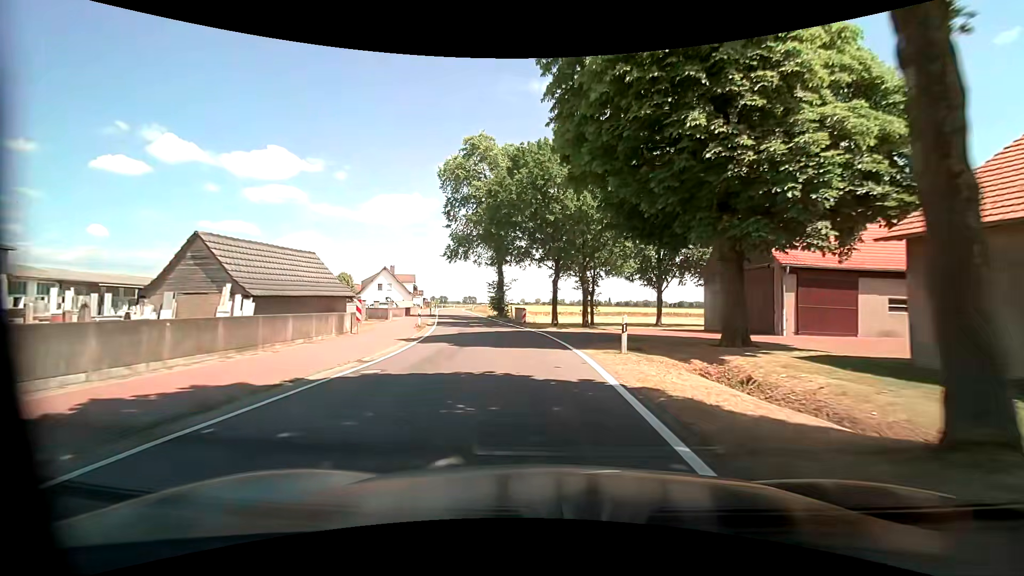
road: tertiary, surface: asphalt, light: Day
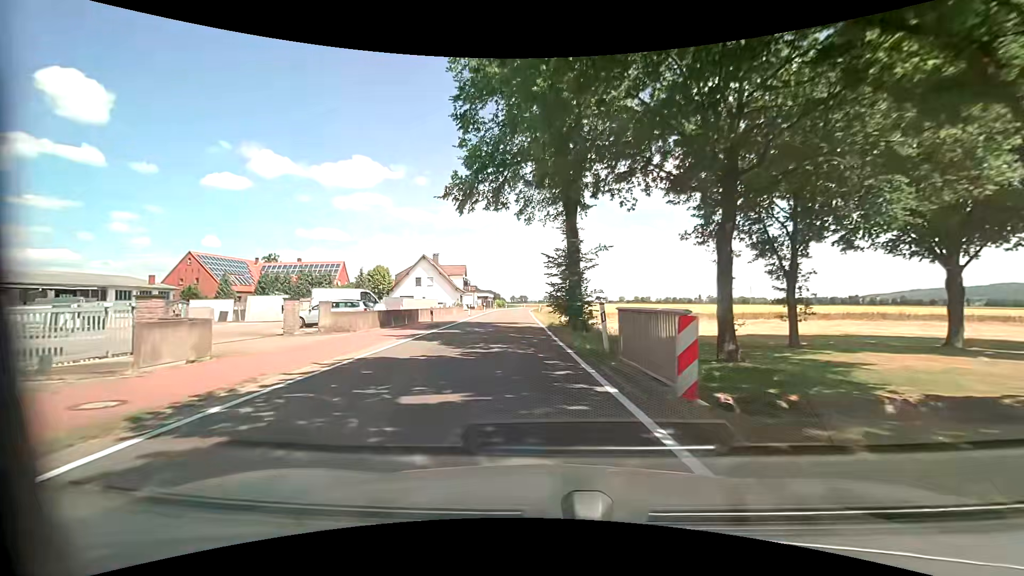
(-1.5, +28.1) m; -8°
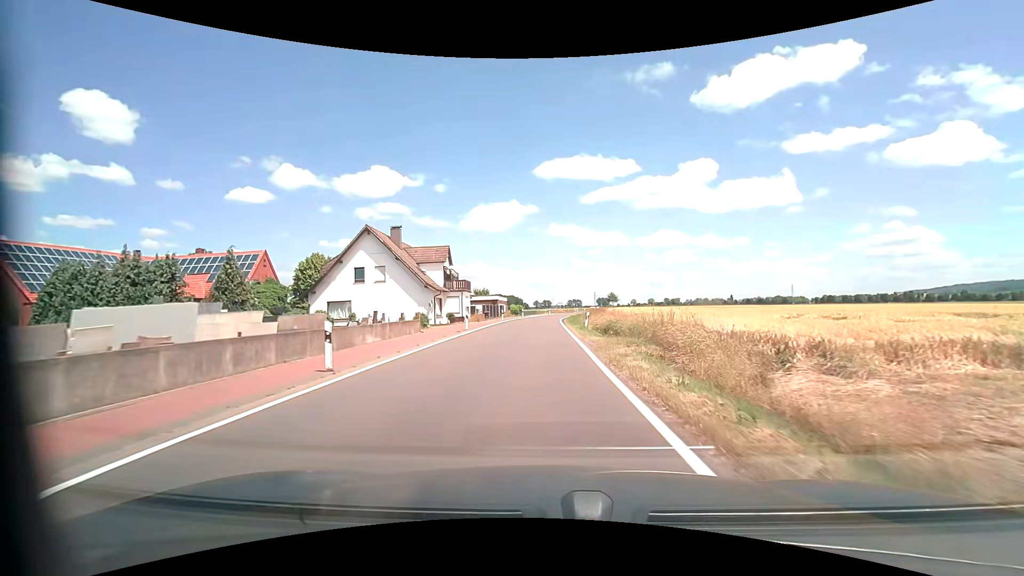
(-1.8, +35.5) m; -3°
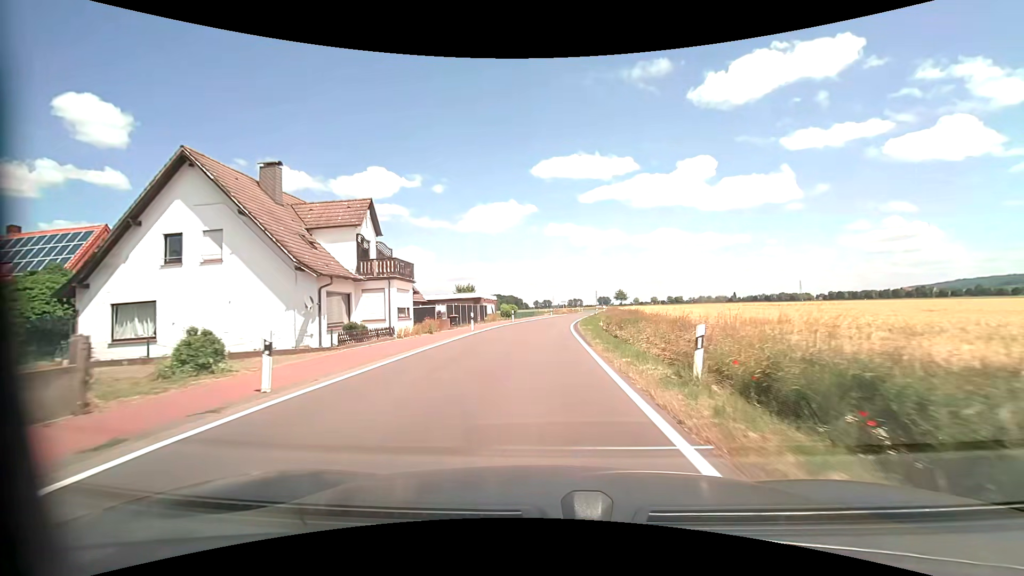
(0.0, +22.1) m; 0°
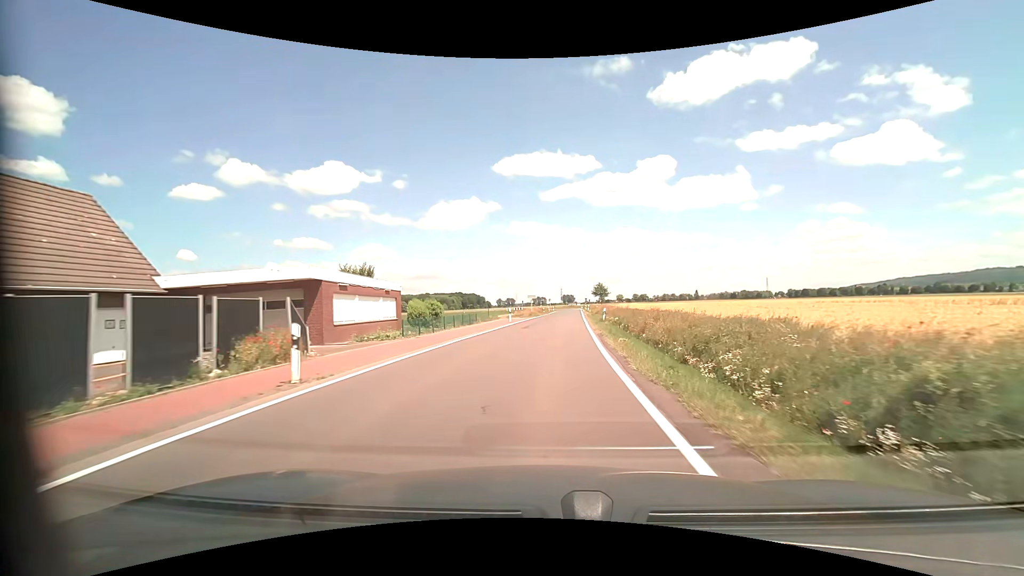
(+0.7, +38.5) m; +4°
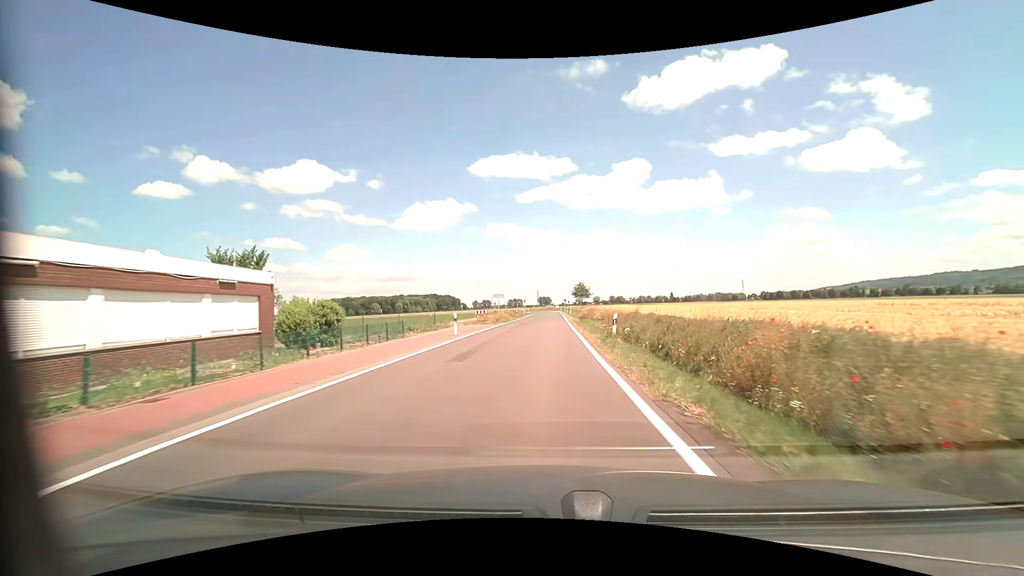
(+0.4, +15.3) m; +3°
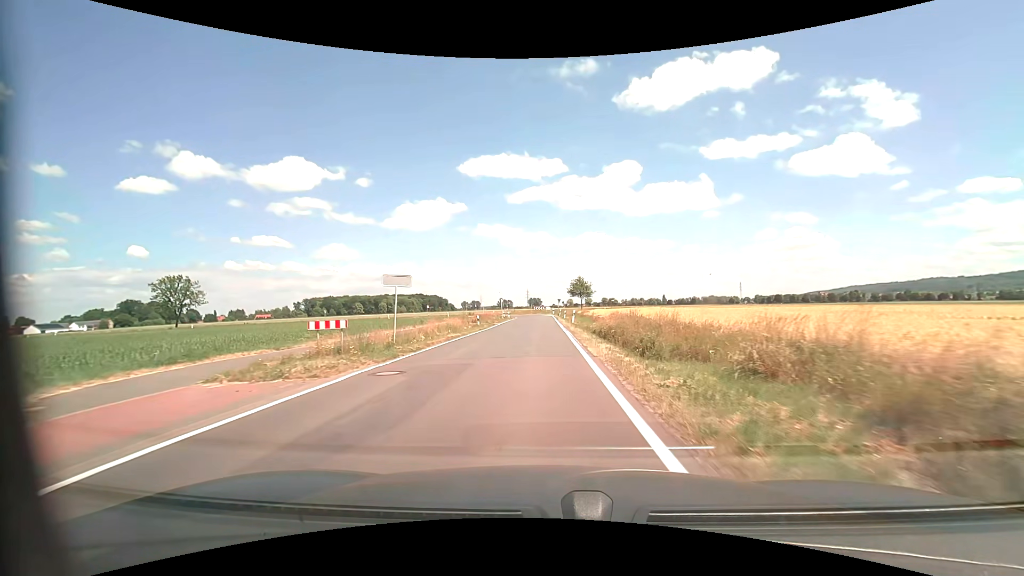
(+0.5, +30.4) m; +1°
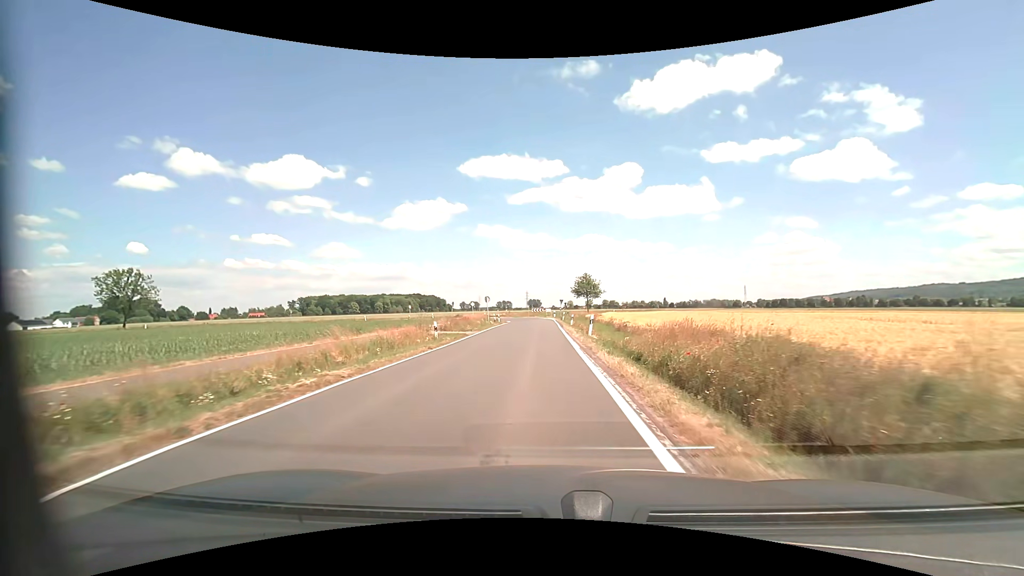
(0.0, +15.1) m; 0°
(0, +10) (0, +20) (0, +30) (0, +40) (0, +50) (0, +60) (-1, +70) (-4, +80) (-9, +88) (-17, +94) m
